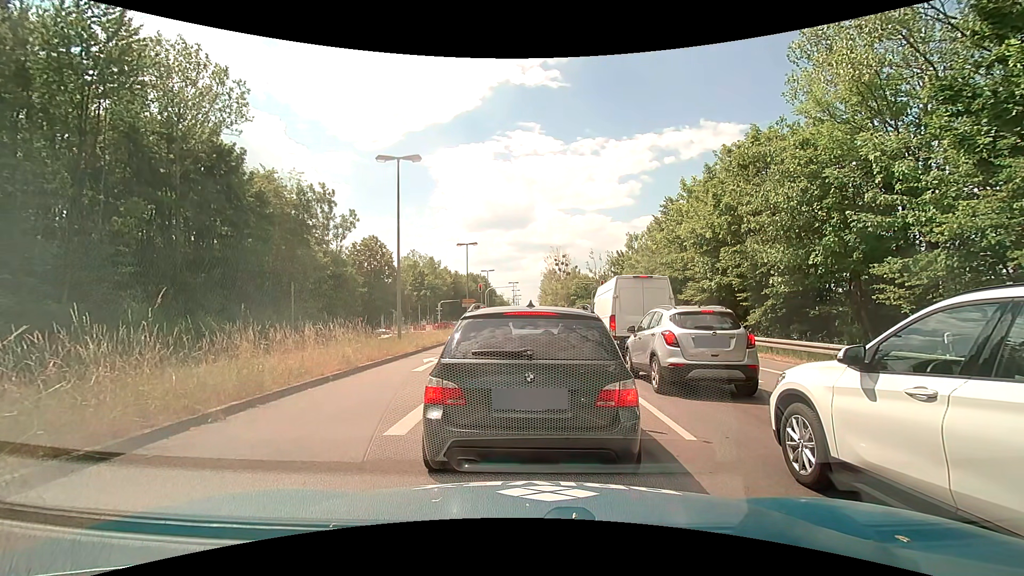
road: primary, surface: asphalt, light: Day
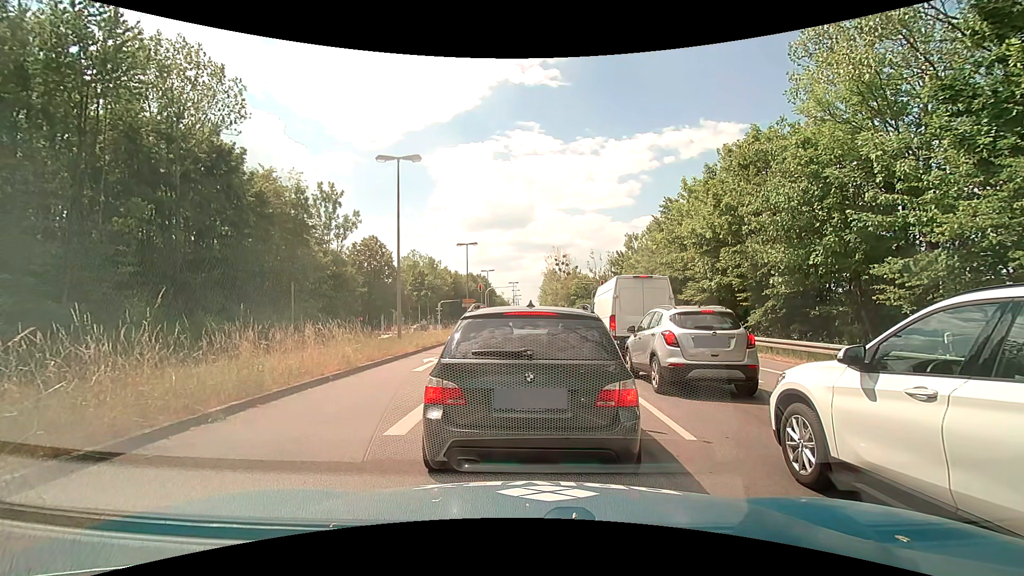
(0.0, 0.0) m; 0°
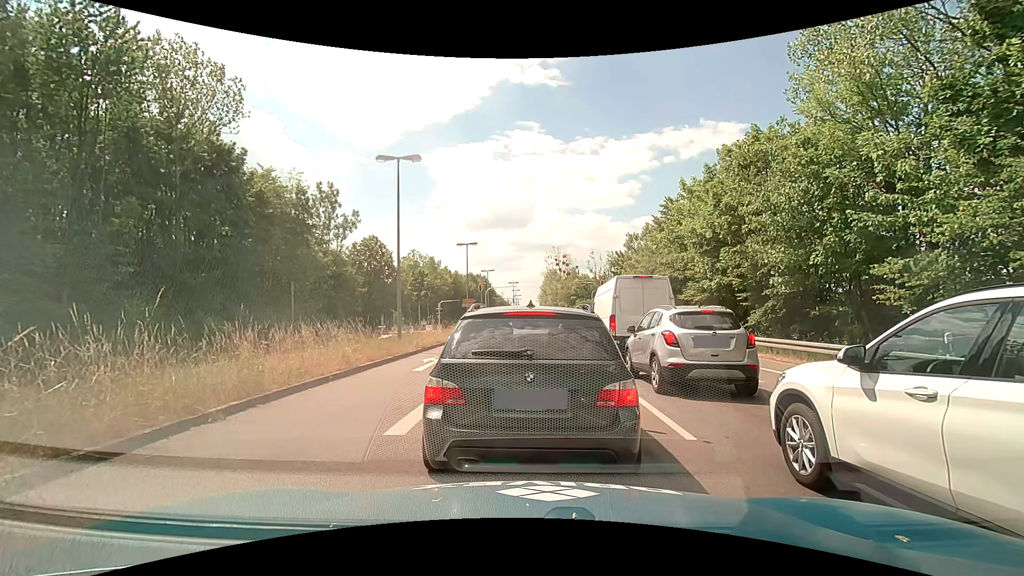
(0.0, 0.0) m; 0°
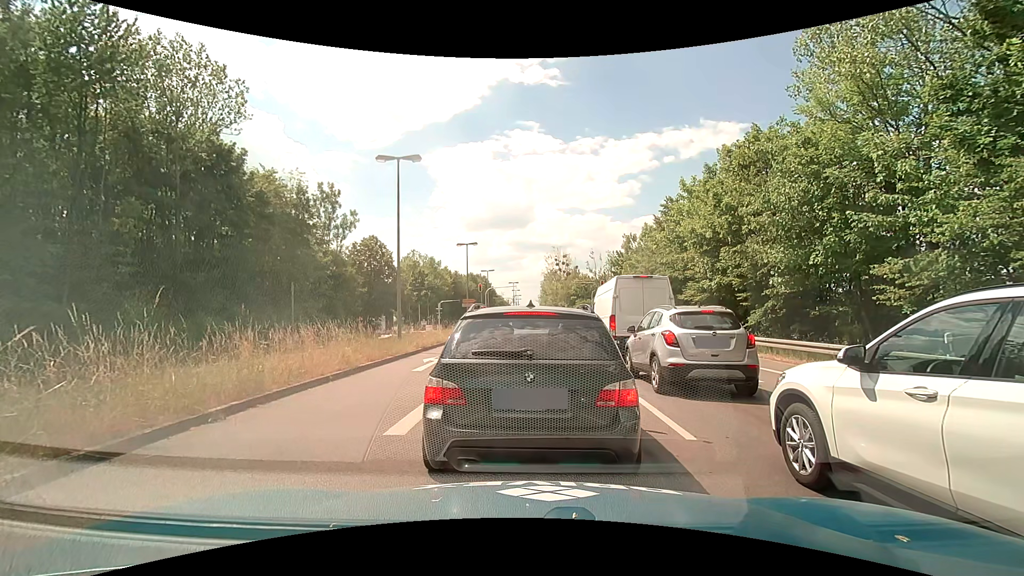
(0.0, 0.0) m; 0°
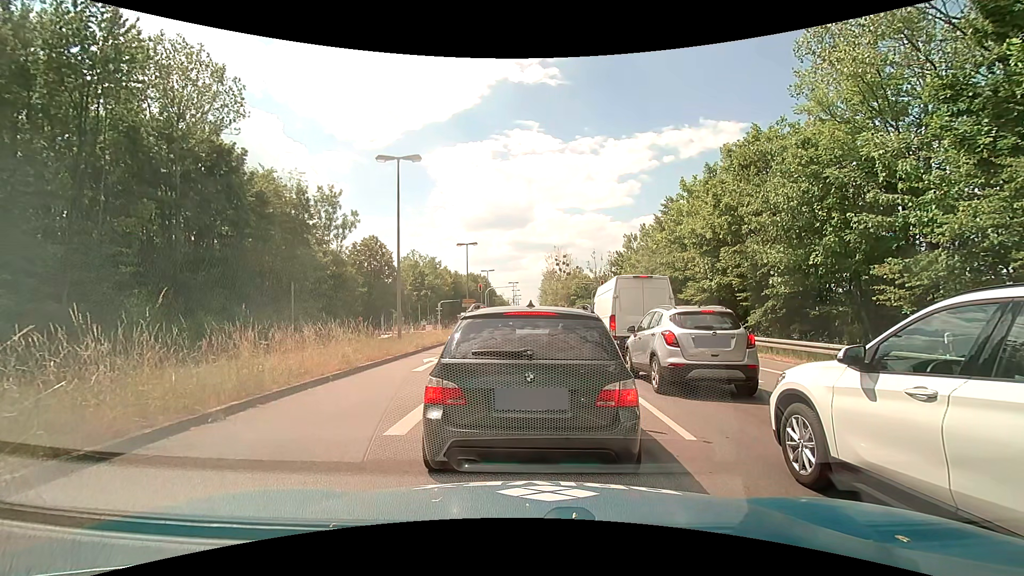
(0.0, 0.0) m; 0°
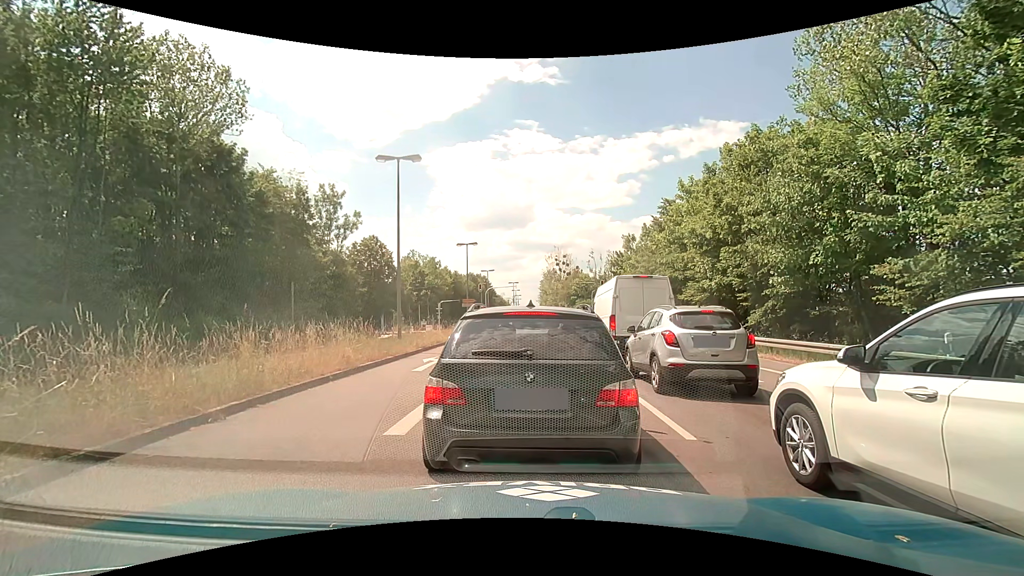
(0.0, 0.0) m; 0°
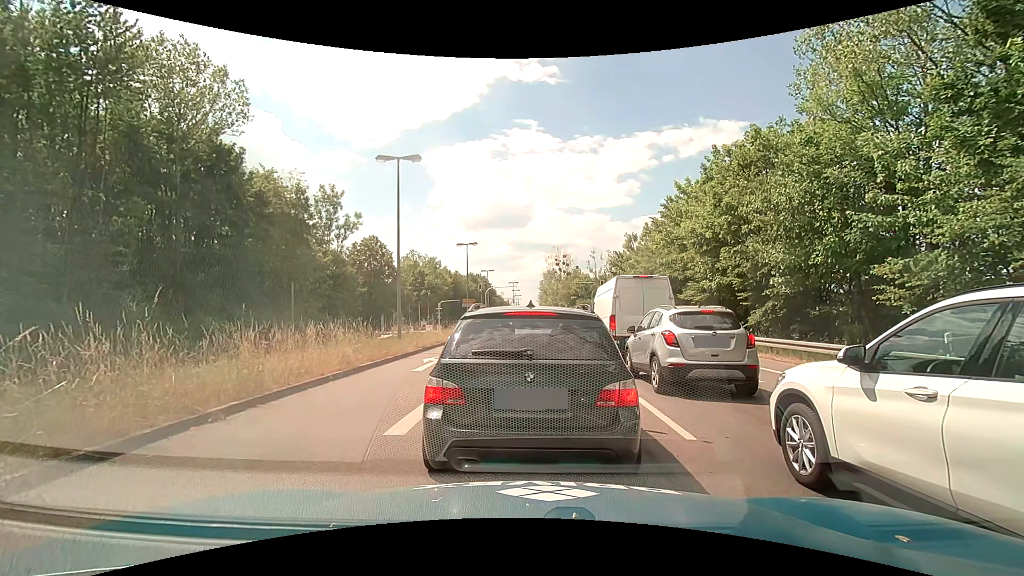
(0.0, 0.0) m; 0°
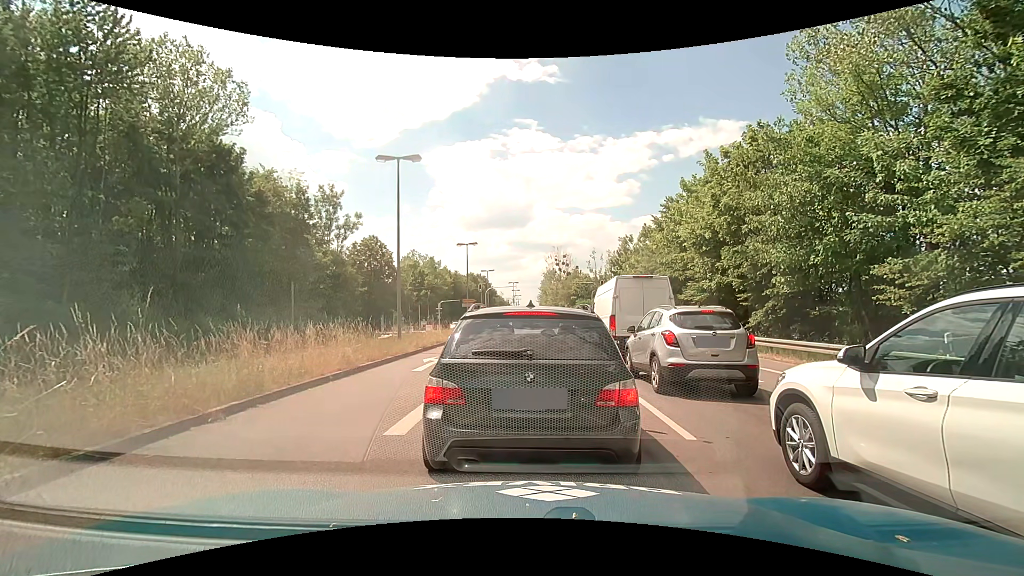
(0.0, 0.0) m; 0°
(0, +10) (-1, +20) (-1, +30) (-2, +40) (-2, +50) (-3, +60) (-3, +70) (-4, +80) (-4, +90) (-5, +100) m
